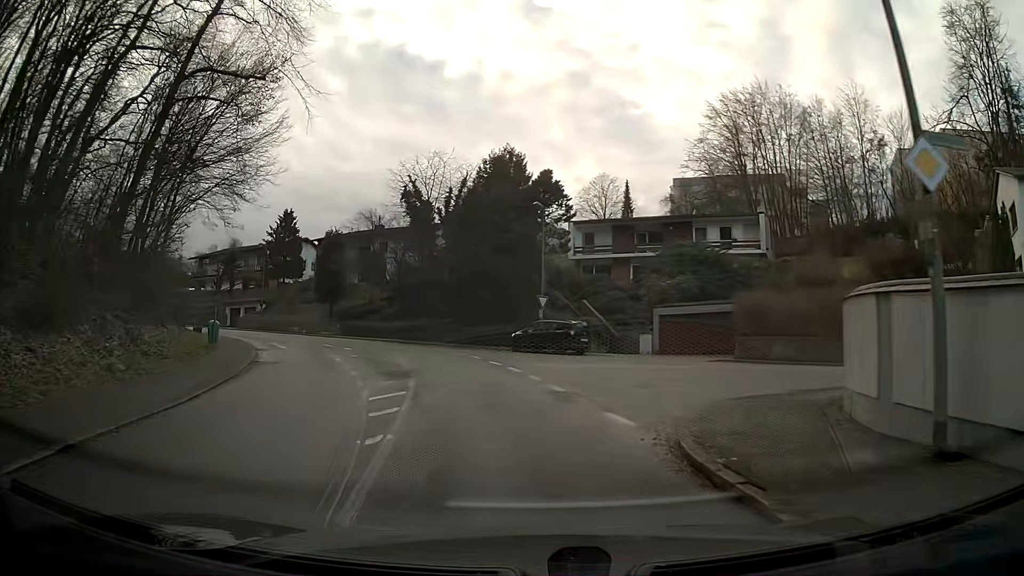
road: residential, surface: asphalt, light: Day
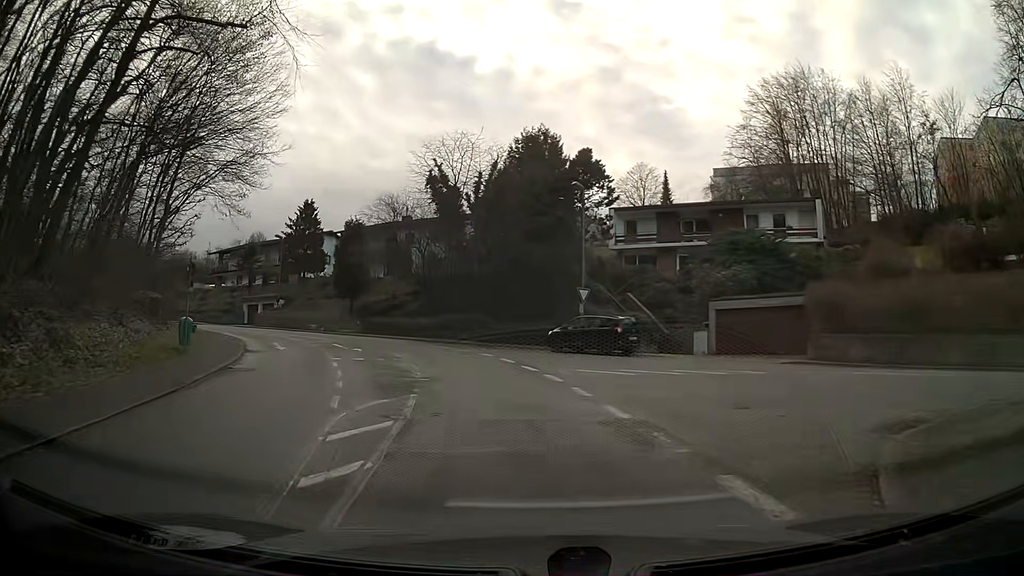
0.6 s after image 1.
(-0.1, +4.5) m; -3°
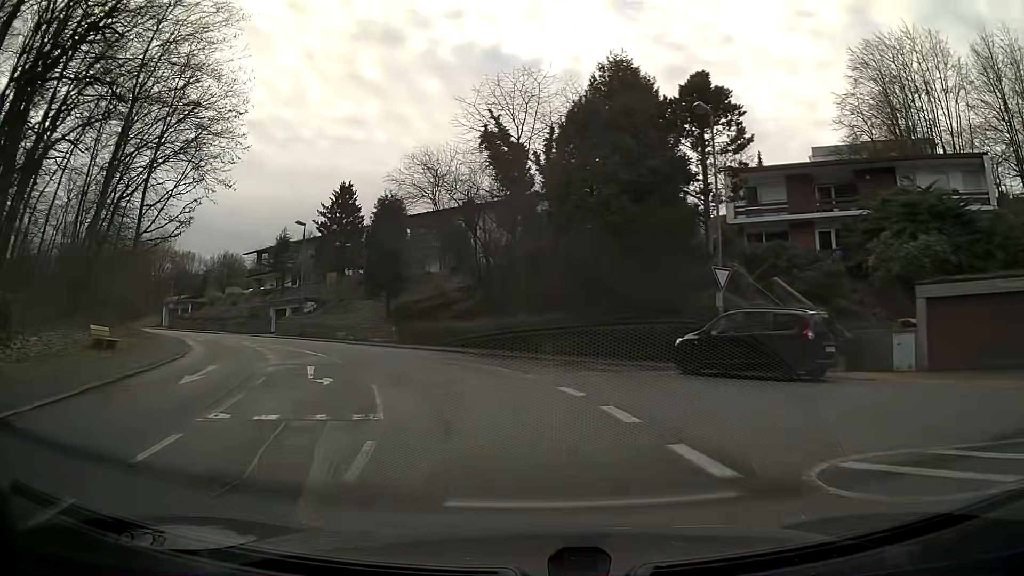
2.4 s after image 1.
(-0.7, +12.8) m; -7°
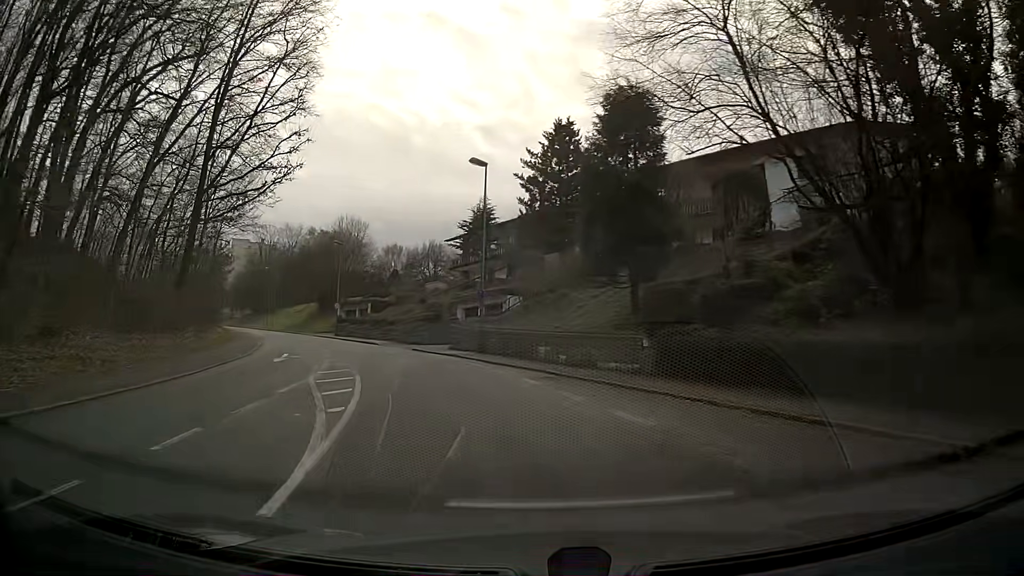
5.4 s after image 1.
(-3.8, +19.9) m; -22°
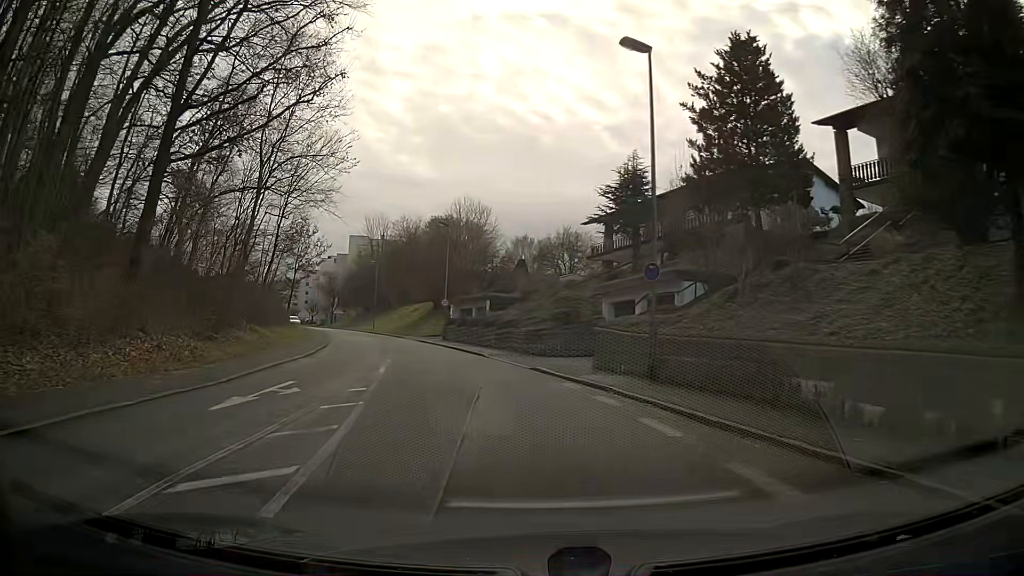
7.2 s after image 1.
(-1.2, +12.8) m; -11°
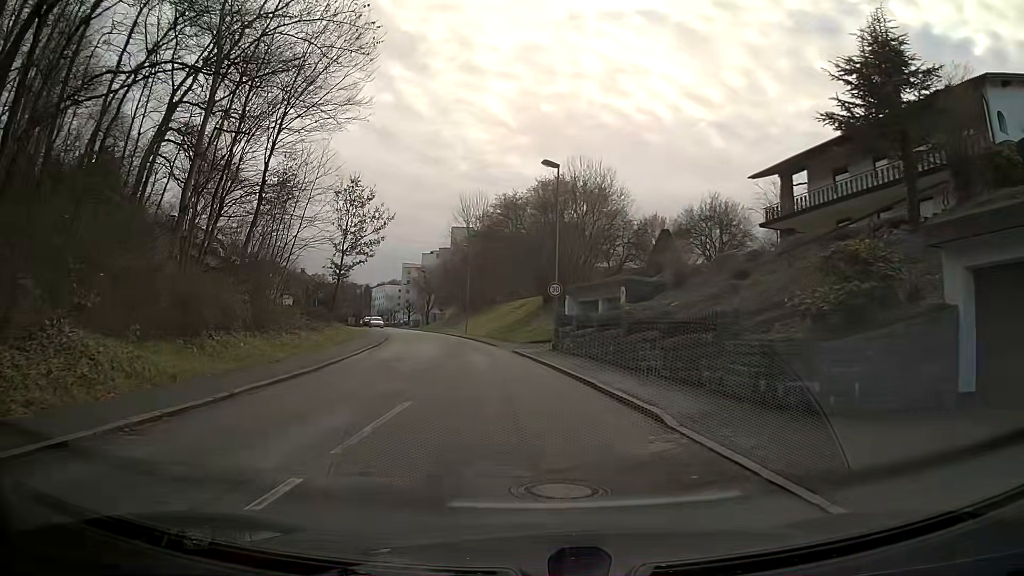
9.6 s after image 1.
(-1.8, +17.9) m; -9°
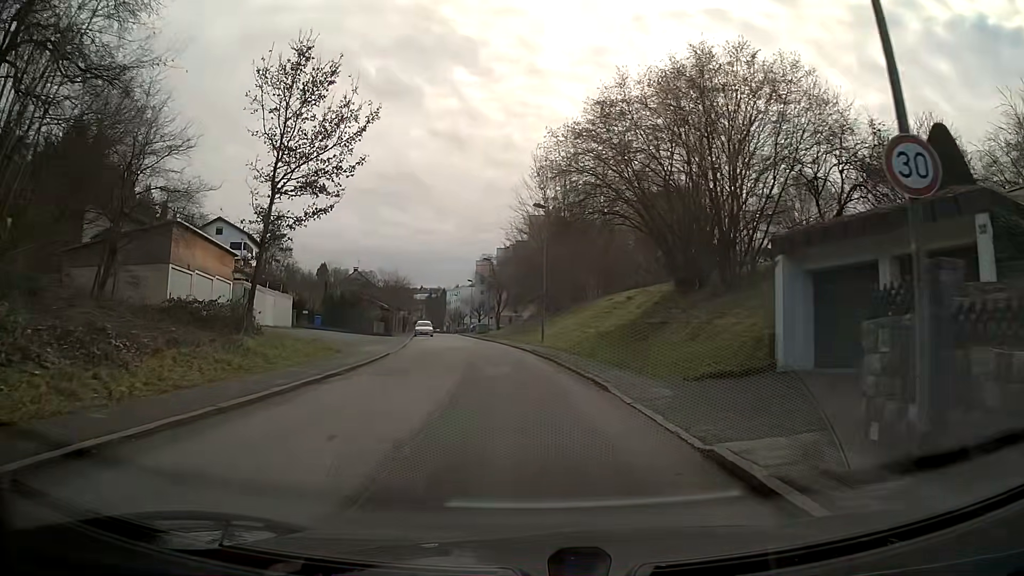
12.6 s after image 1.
(-1.6, +23.1) m; -7°
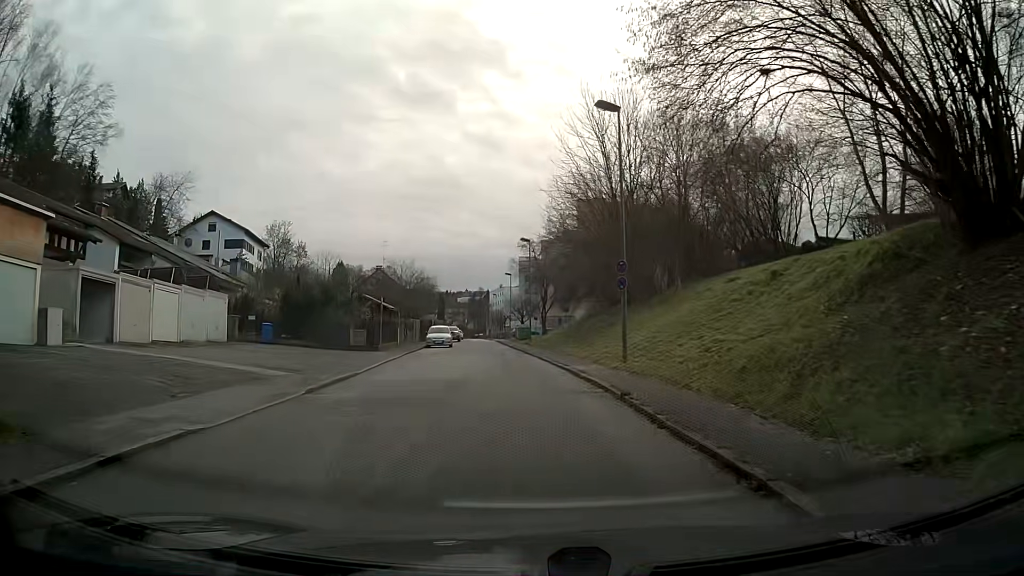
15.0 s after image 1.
(-0.6, +18.4) m; -4°
(0, +10) (-1, +20) (-1, +30) (-2, +40) (-3, +50) (-4, +60) (-5, +70) (-6, +80) (-7, +90) (-8, +100) m
